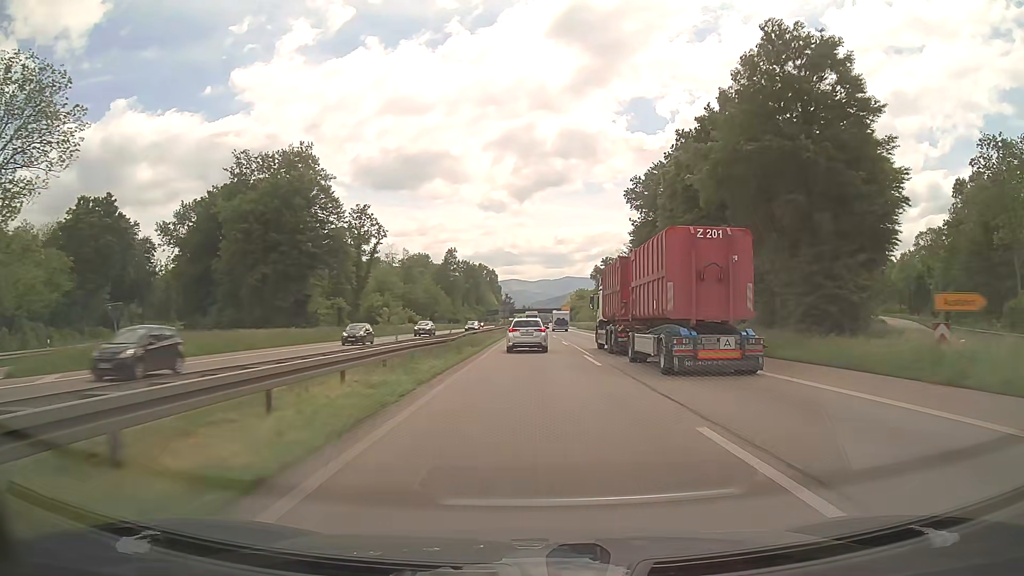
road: trunk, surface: asphalt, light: Day
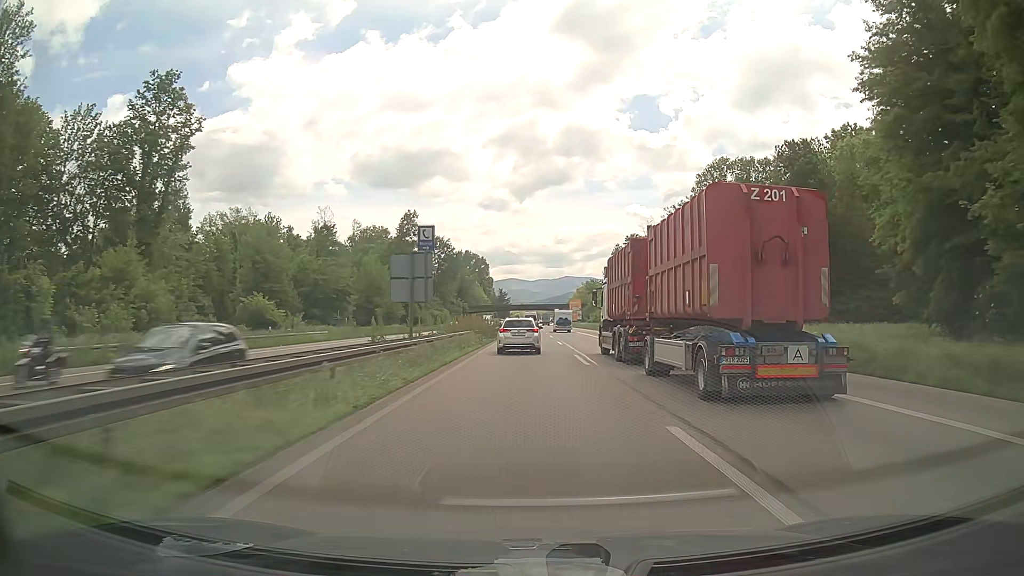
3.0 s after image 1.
(+0.3, +72.0) m; 0°
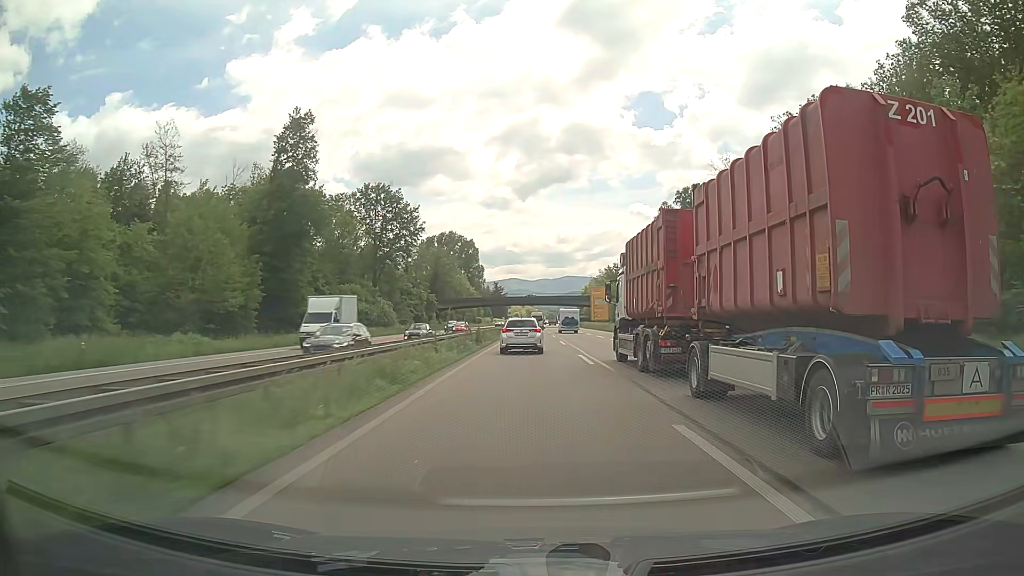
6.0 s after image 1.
(+0.4, +72.1) m; 0°
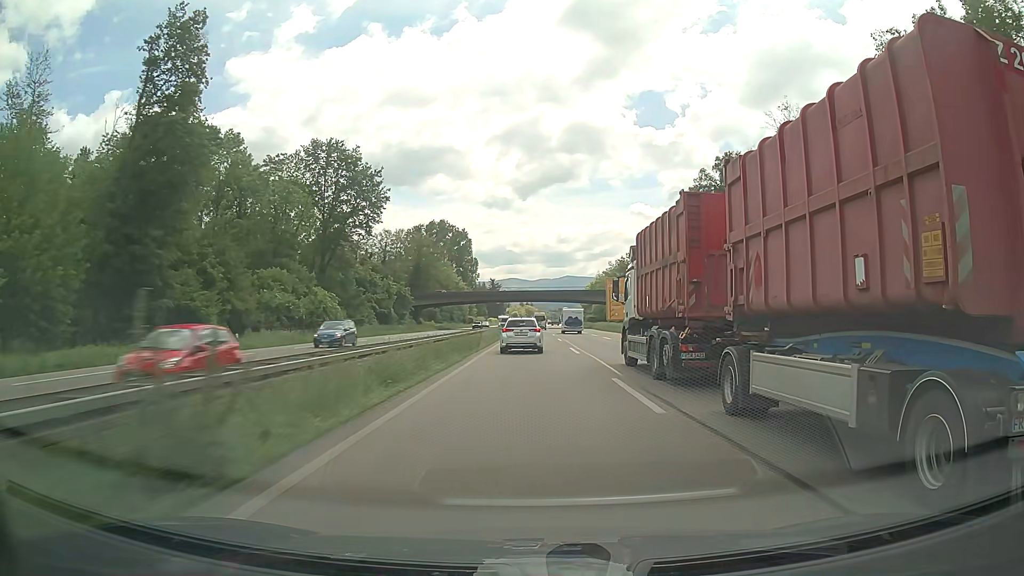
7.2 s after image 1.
(0.0, +29.0) m; 0°
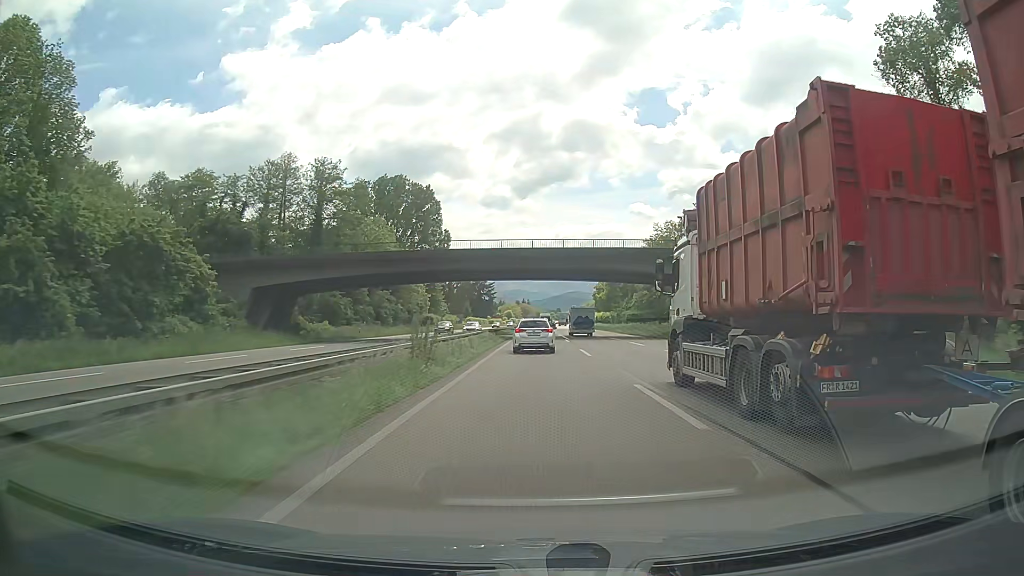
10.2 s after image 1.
(+0.1, +73.8) m; 0°
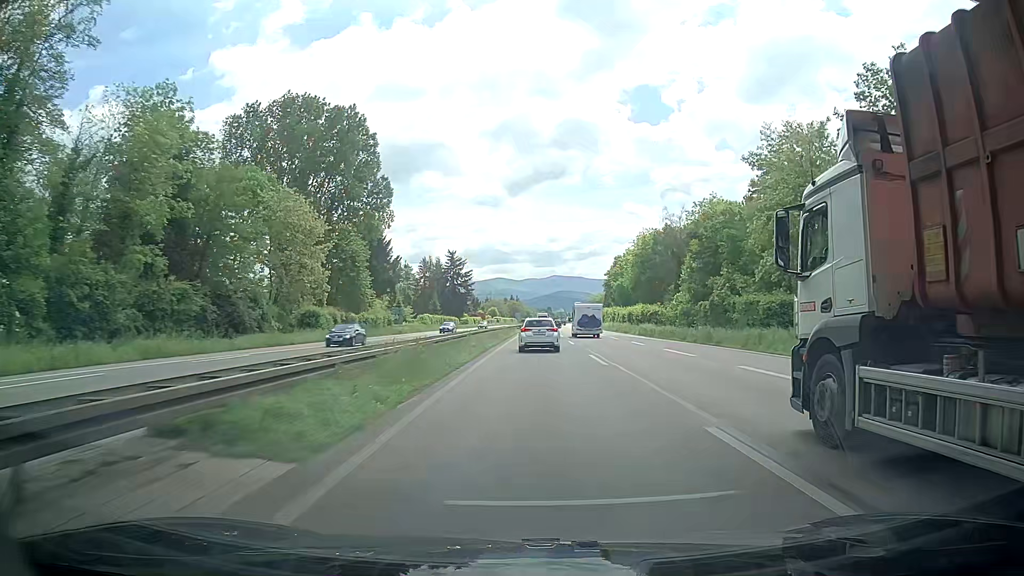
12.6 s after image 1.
(+0.6, +60.1) m; +2°
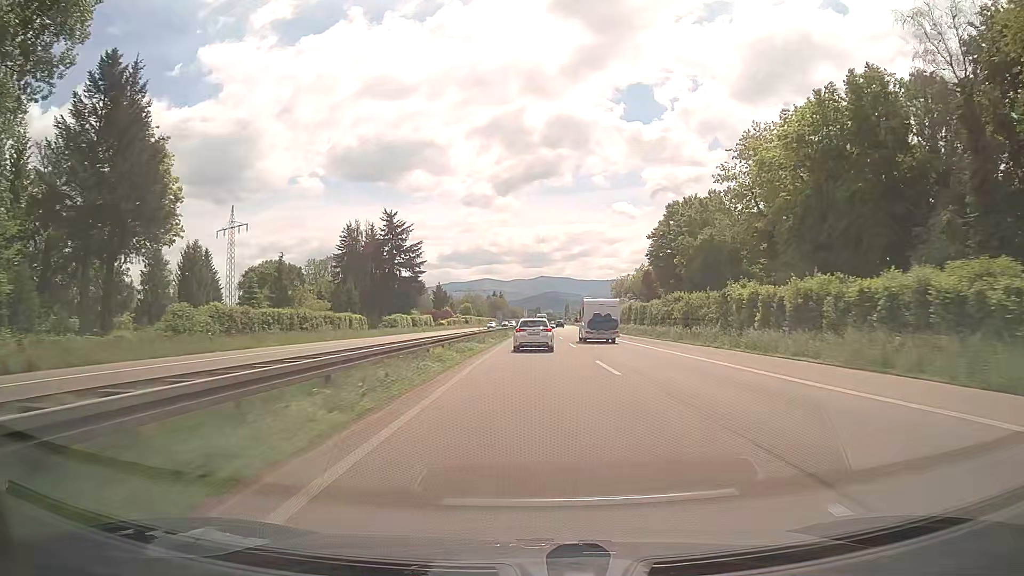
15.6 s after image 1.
(0.0, +76.0) m; 0°
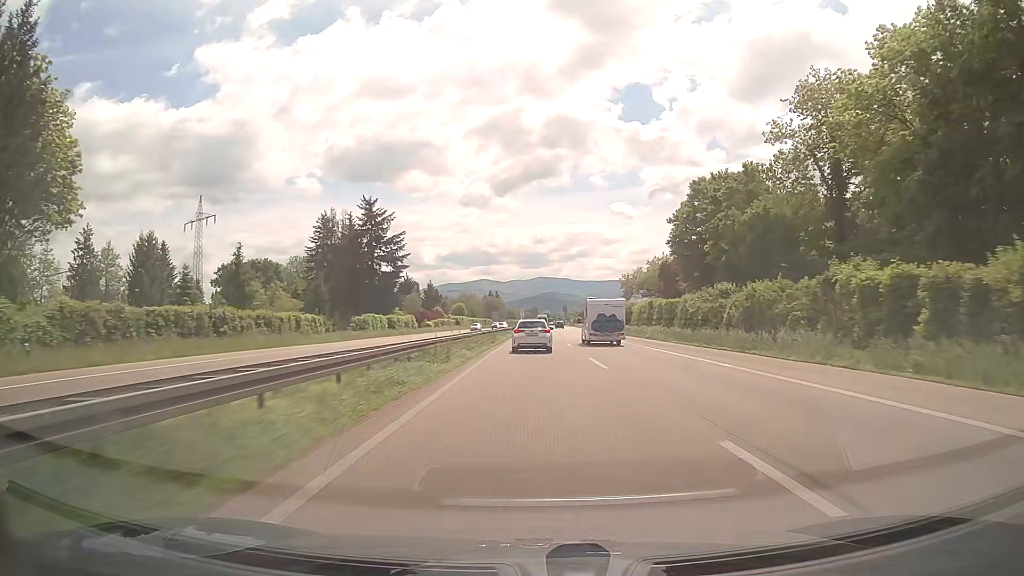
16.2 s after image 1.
(0.0, +15.3) m; 0°
(0, +10) (0, +20) (0, +30) (0, +40) (0, +50) (0, +60) (+1, +70) (+1, +80) (+1, +90) (+1, +100) m
